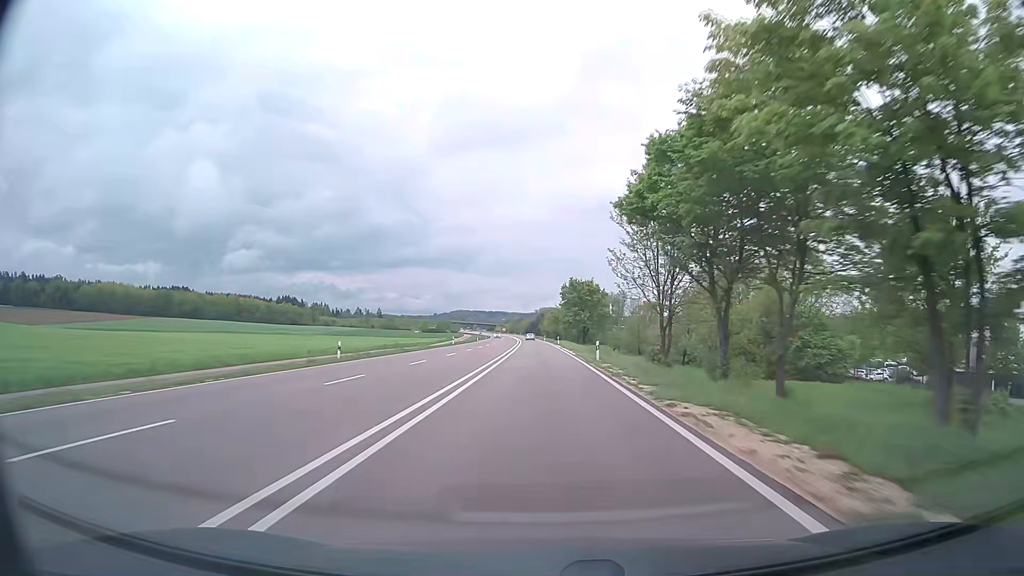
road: trunk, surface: asphalt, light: Day
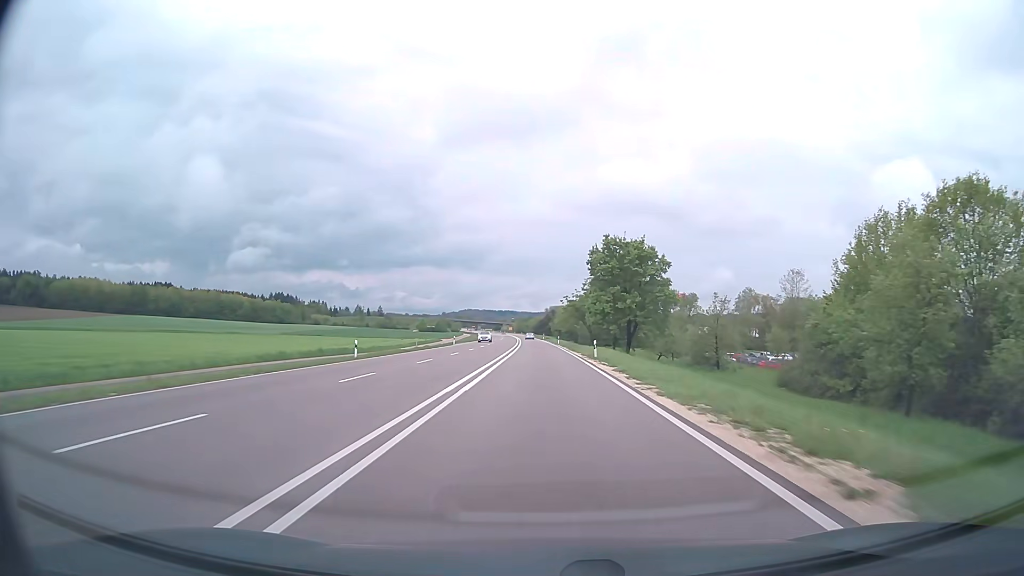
(-0.5, +47.4) m; -1°
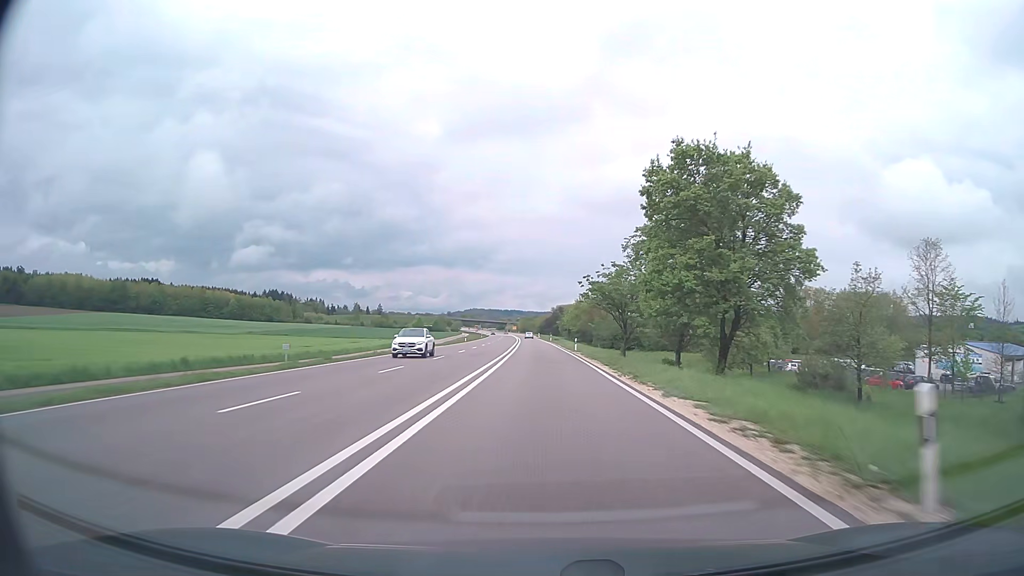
(-0.2, +31.6) m; -1°
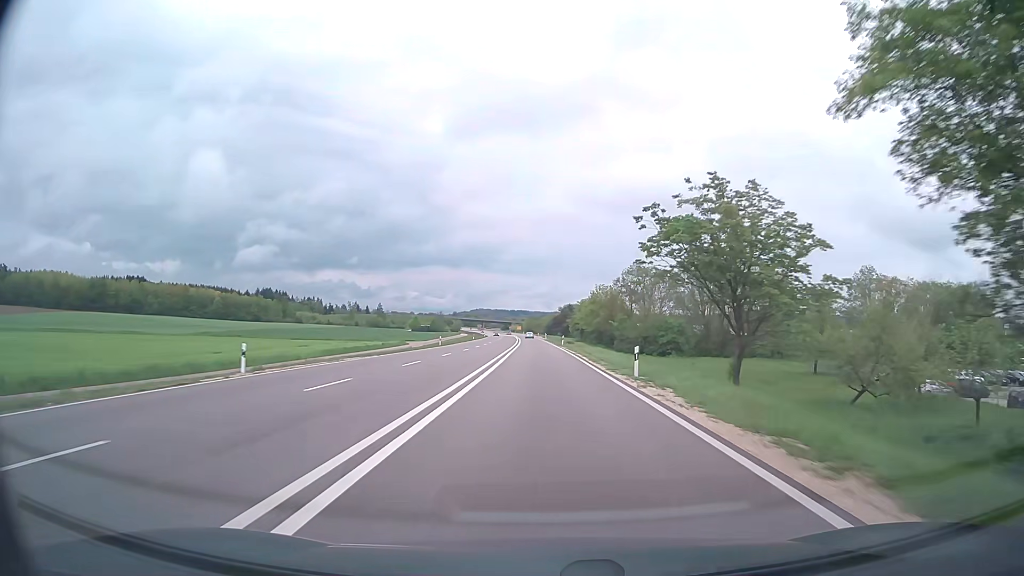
(-0.2, +31.7) m; -1°
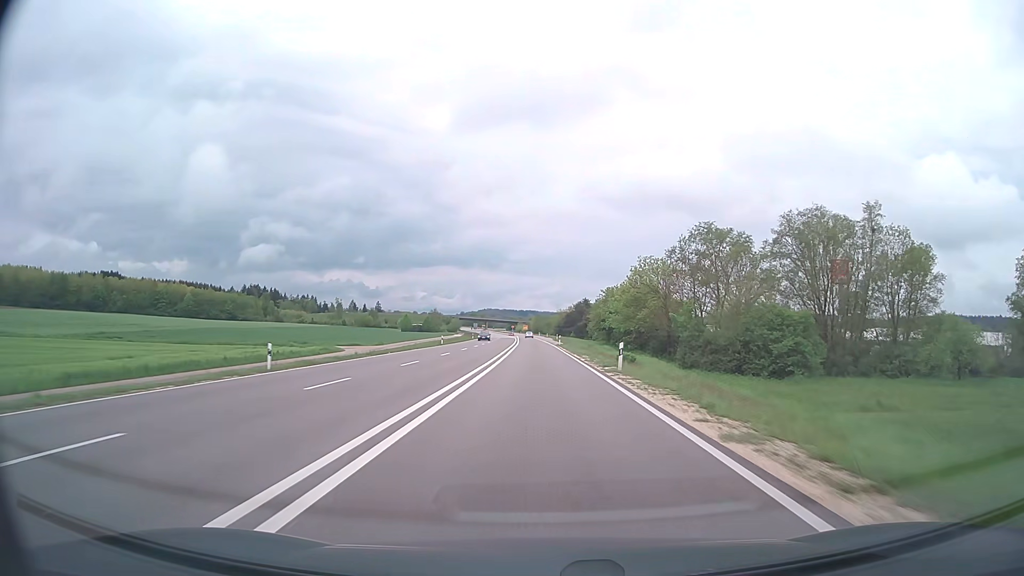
(-0.3, +47.5) m; -1°
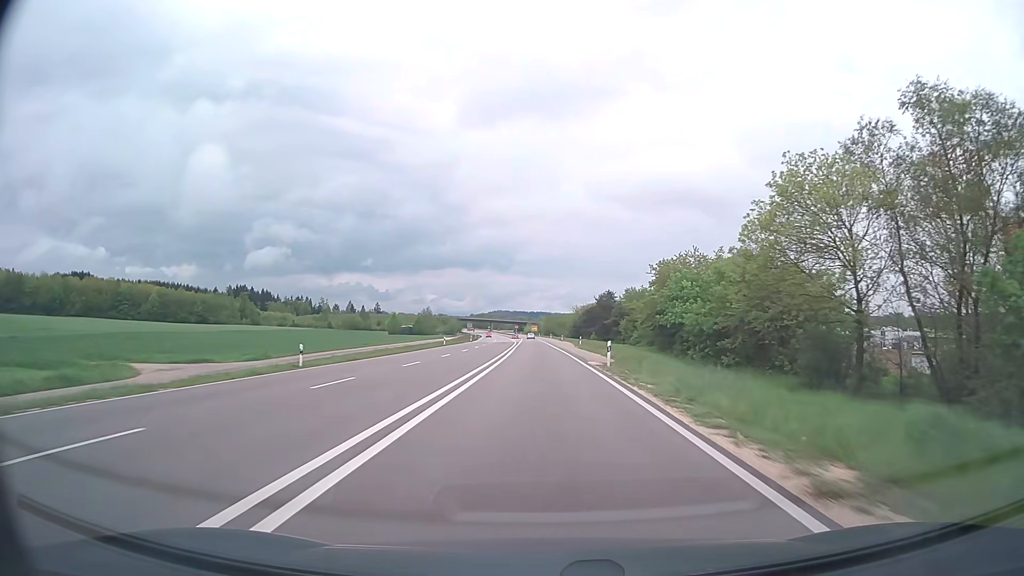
(-0.4, +47.5) m; -1°
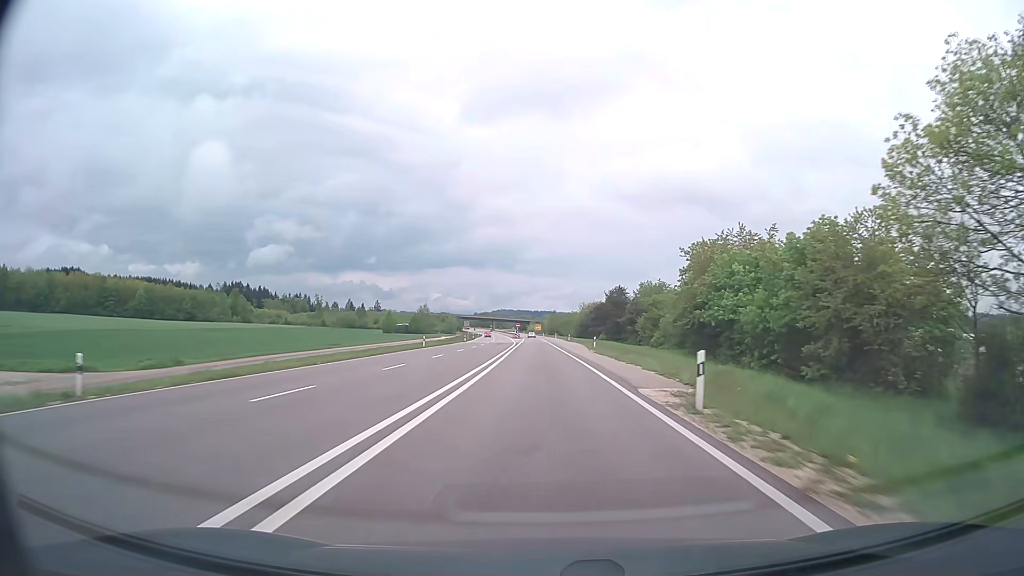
(-0.1, +15.8) m; 0°
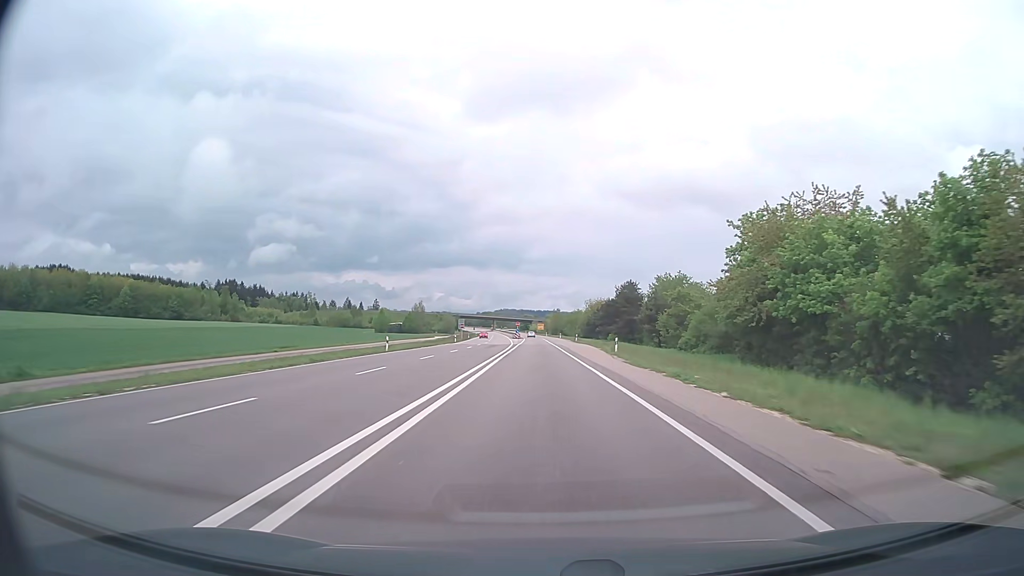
(0.0, +15.8) m; 0°
(0, +10) (0, +20) (0, +30) (0, +40) (0, +50) (0, +60) (0, +70) (-1, +80) (-1, +90) (-1, +100) m
